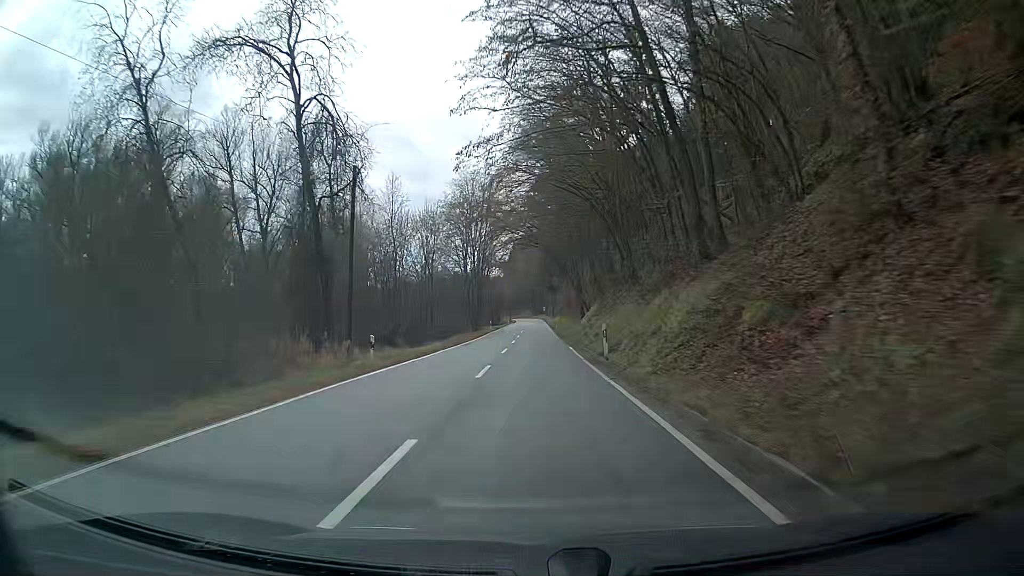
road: secondary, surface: asphalt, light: Day
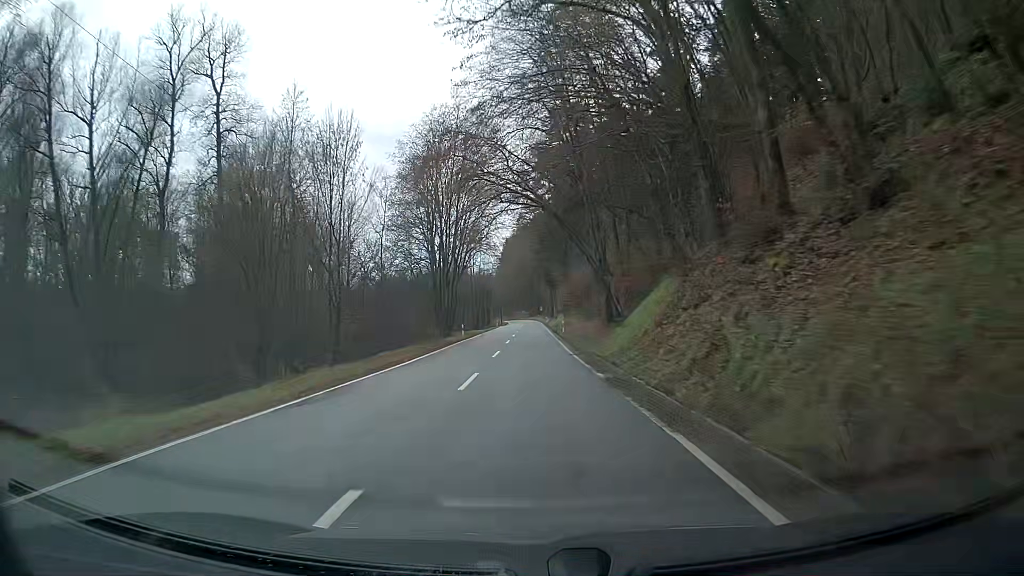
(+0.2, +25.8) m; 0°
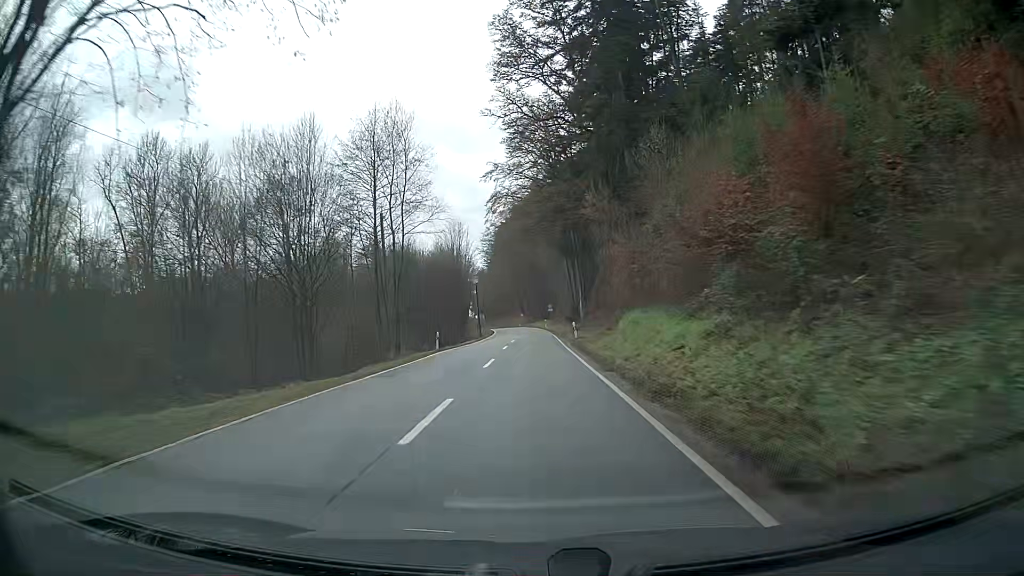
(-0.2, +64.2) m; 0°
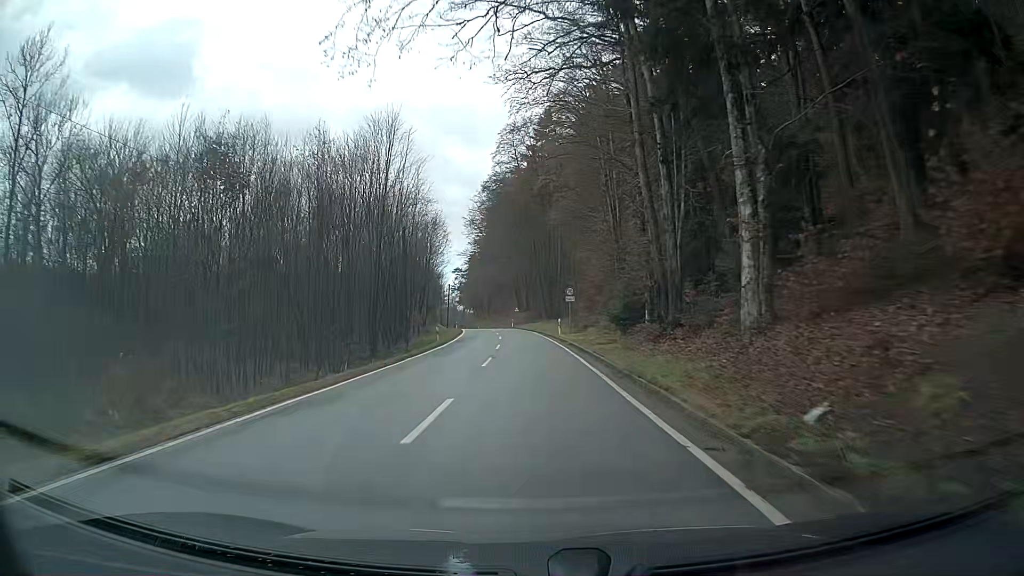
(0.0, +46.5) m; 0°
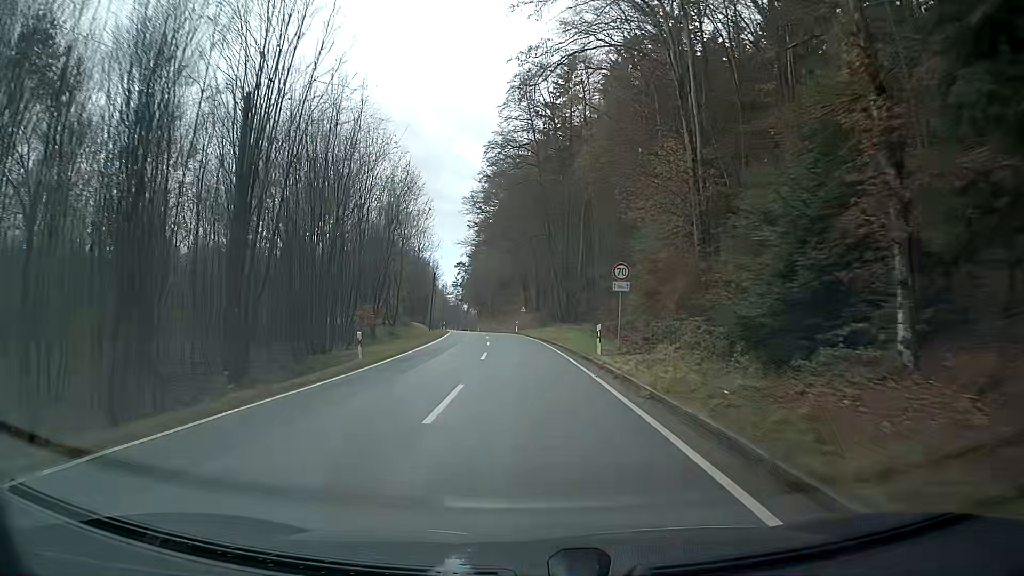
(-0.1, +21.0) m; -1°
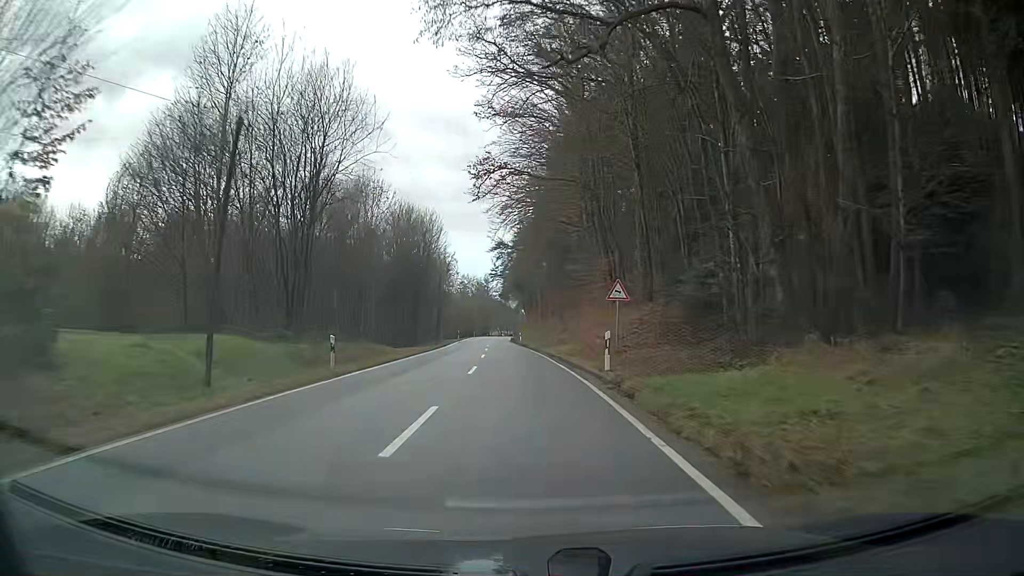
(-2.0, +50.8) m; -5°
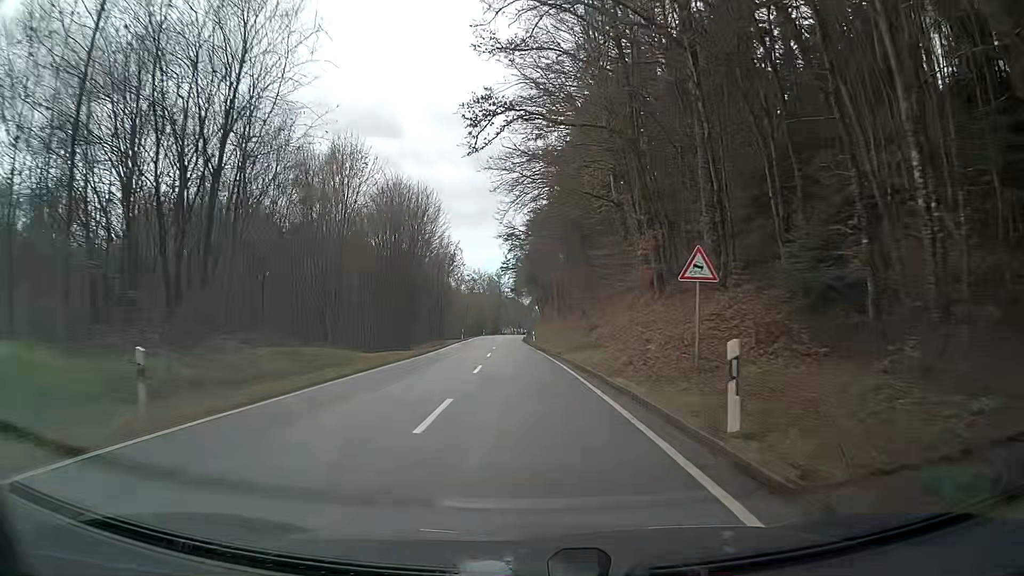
(-0.1, +10.2) m; -1°
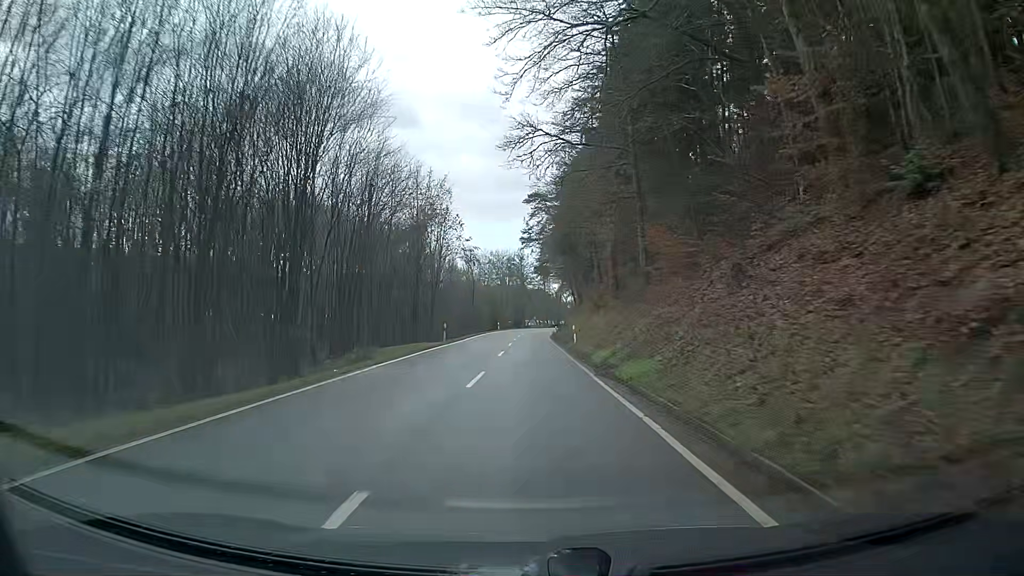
(-0.5, +30.4) m; -2°
(0, +10) (0, +20) (0, +30) (0, +40) (0, +50) (0, +60) (0, +70) (+1, +80) (+1, +90) (+2, +100) m
